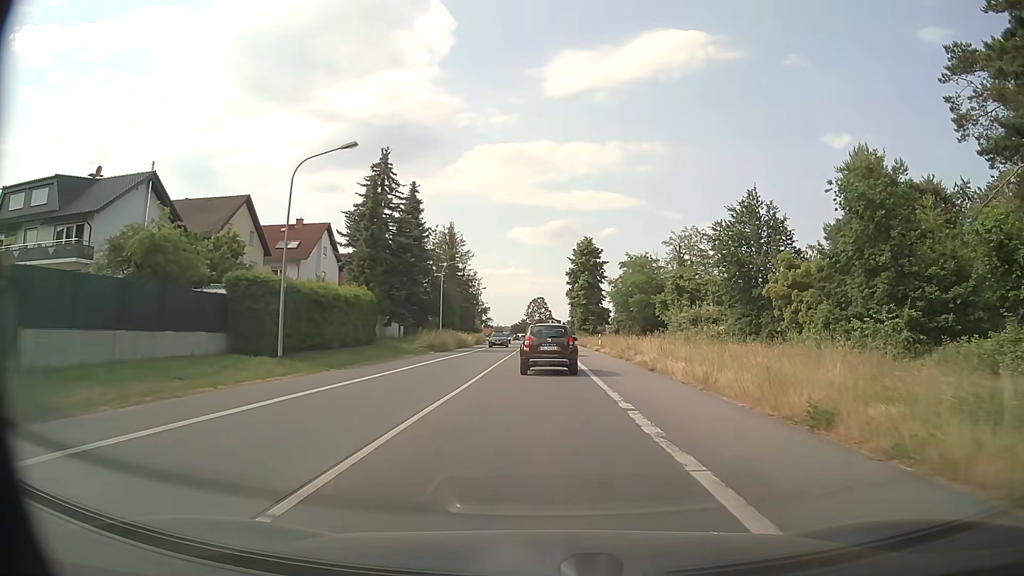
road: primary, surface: asphalt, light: Day
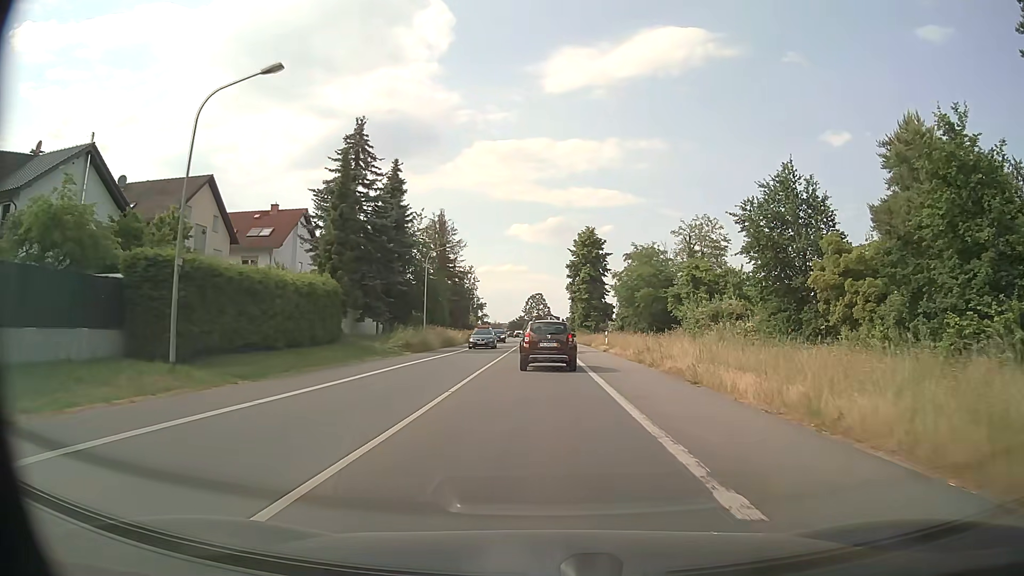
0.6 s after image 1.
(0.0, +7.3) m; 0°
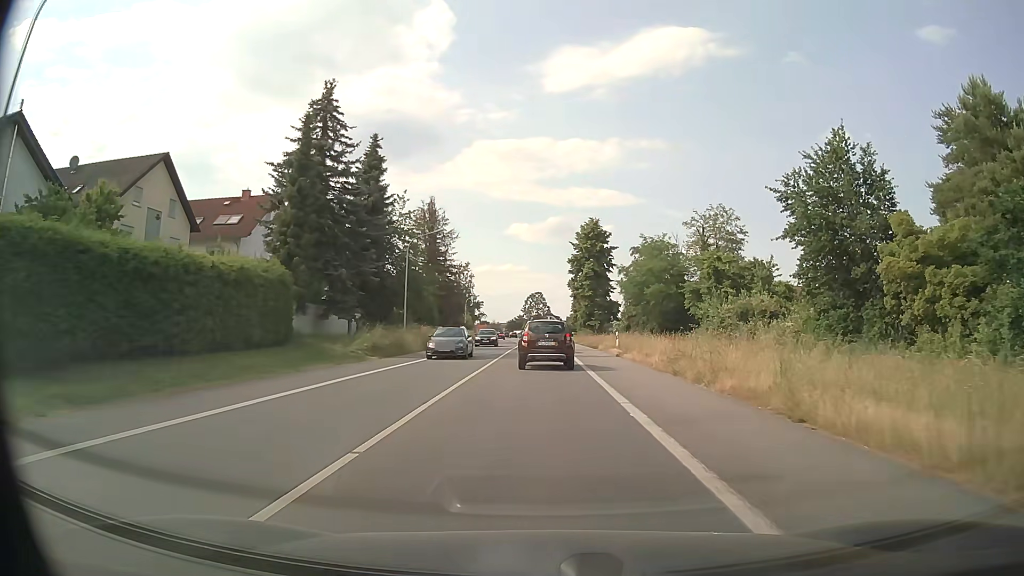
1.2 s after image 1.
(0.0, +7.4) m; 0°
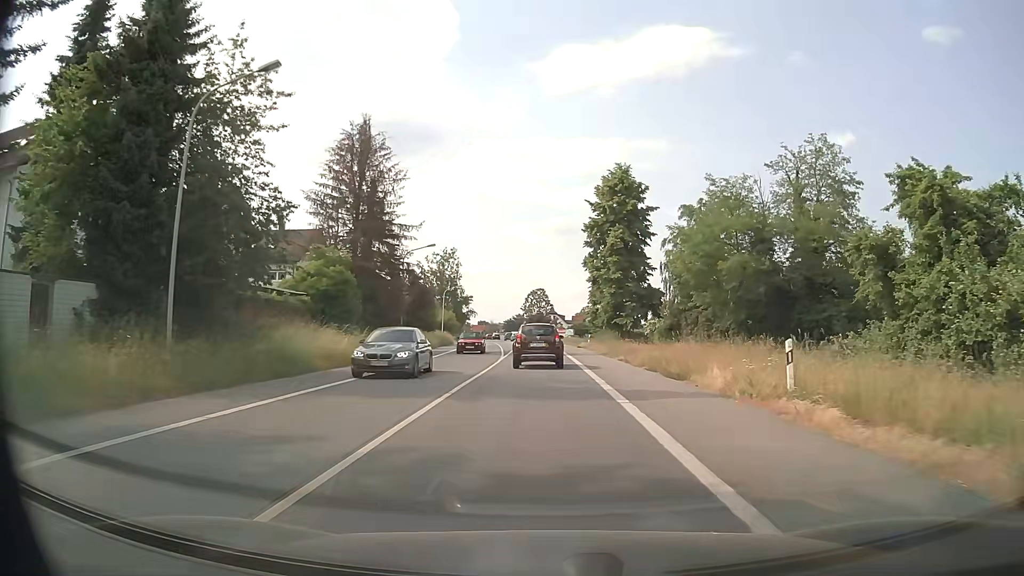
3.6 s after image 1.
(+0.1, +29.5) m; 0°
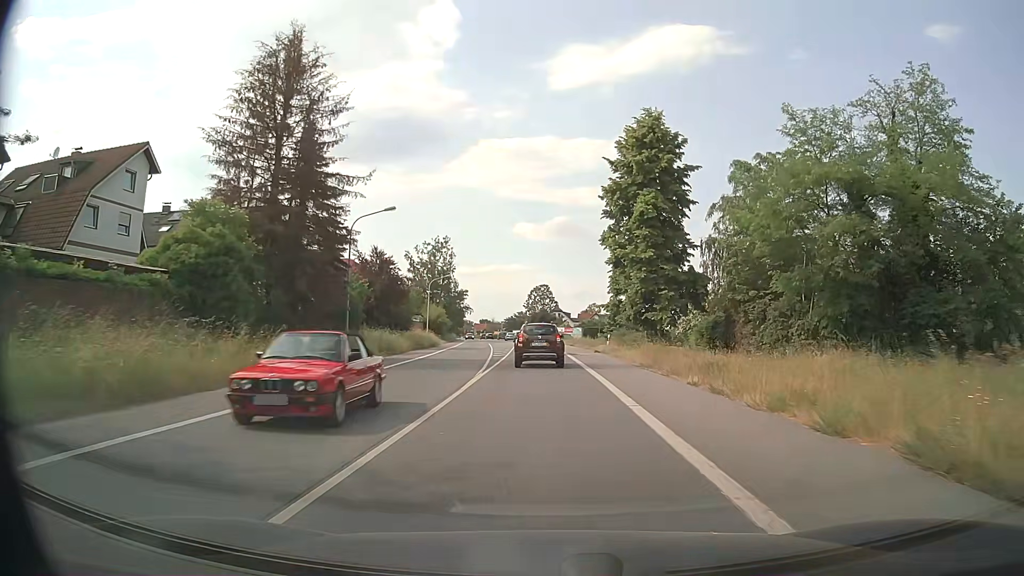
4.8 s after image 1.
(0.0, +14.7) m; 0°
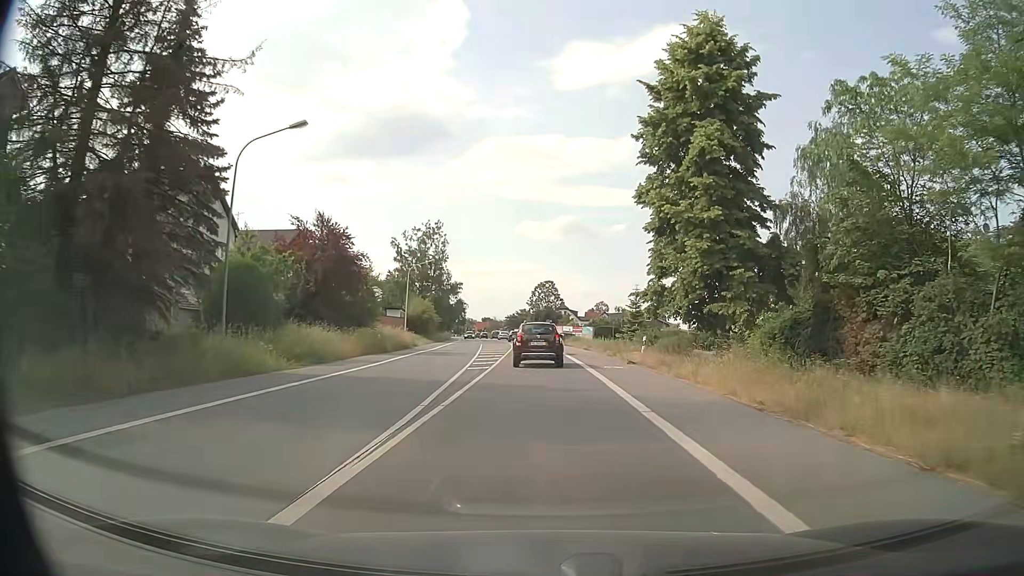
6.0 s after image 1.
(-0.1, +14.6) m; 0°
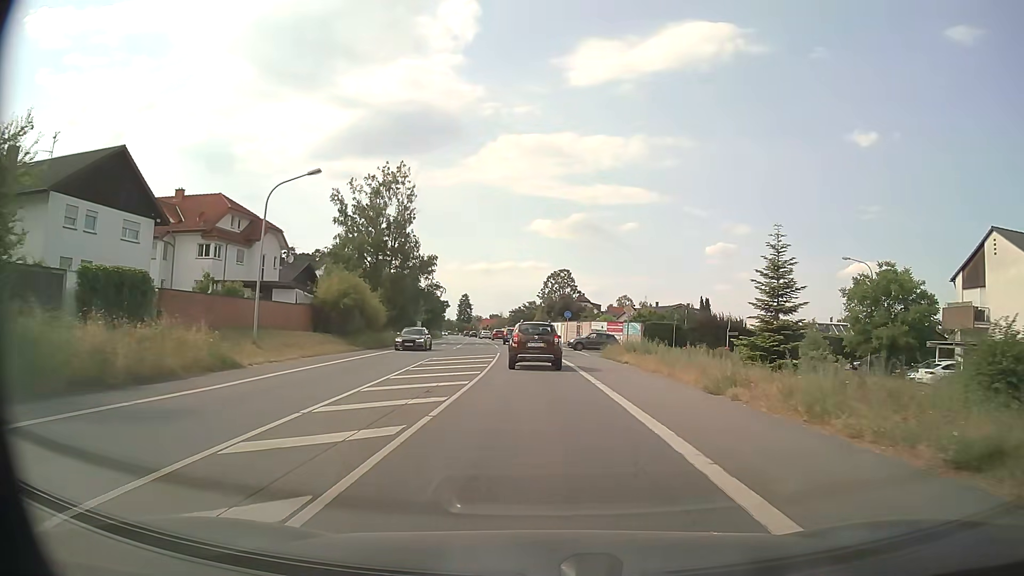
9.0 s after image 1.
(-0.3, +35.2) m; -1°
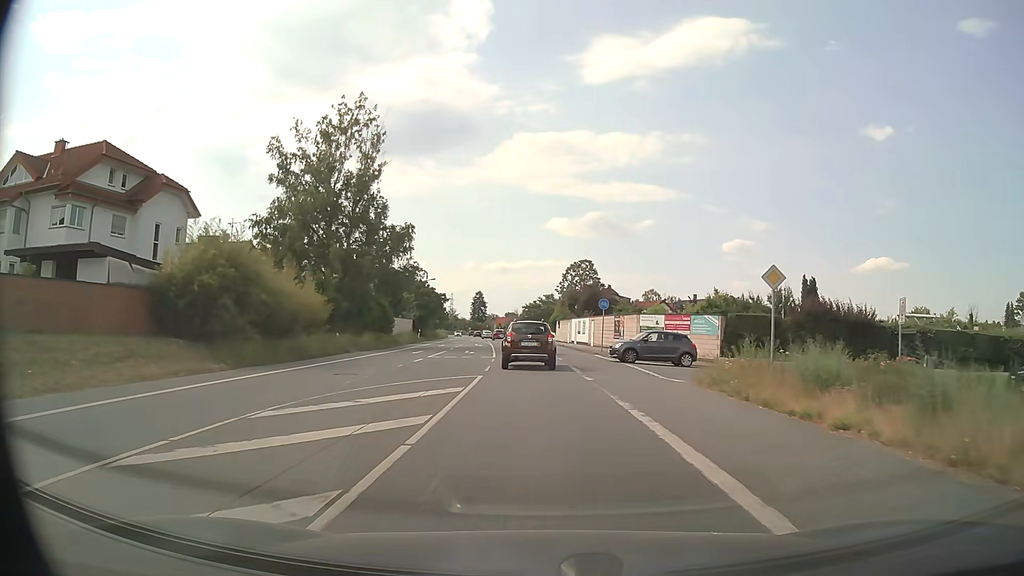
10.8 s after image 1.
(-0.2, +20.4) m; -2°
(0, +10) (0, +20) (-1, +30) (-1, +40) (-2, +50) (-3, +60) (-4, +70) (-5, +80) (-6, +90) (-7, +100) m
